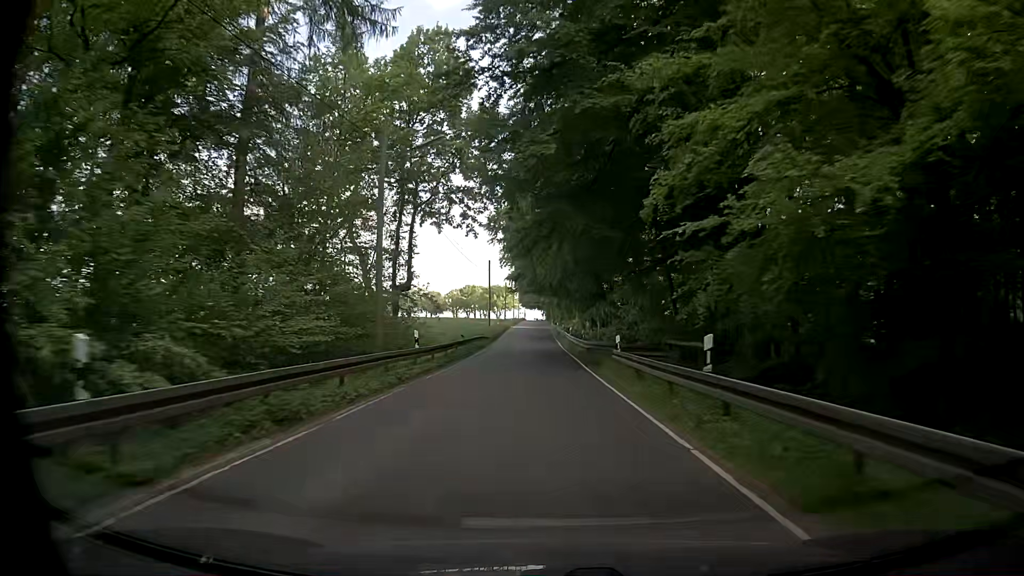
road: tertiary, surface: asphalt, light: Day
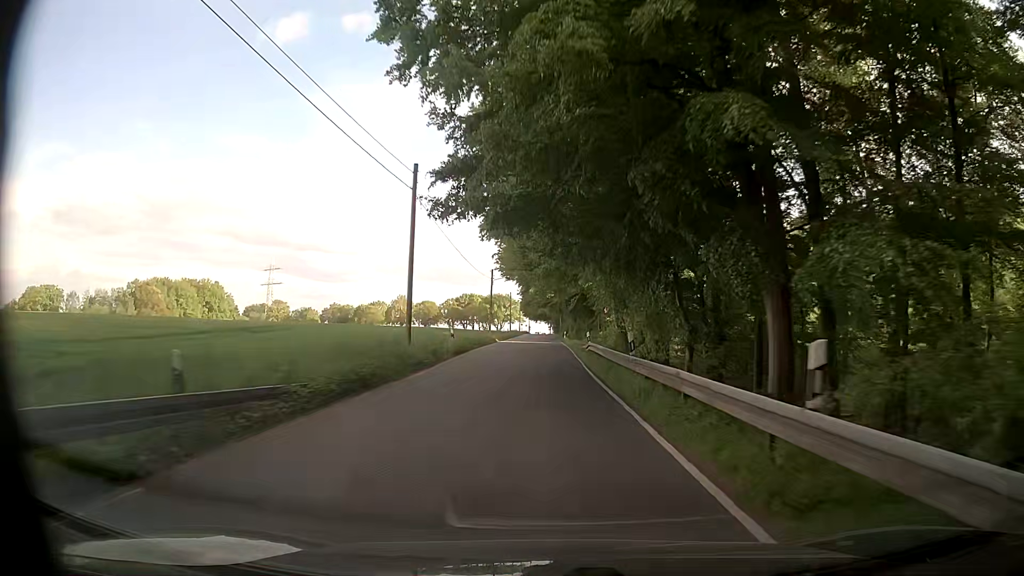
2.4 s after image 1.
(-0.4, +42.6) m; 0°
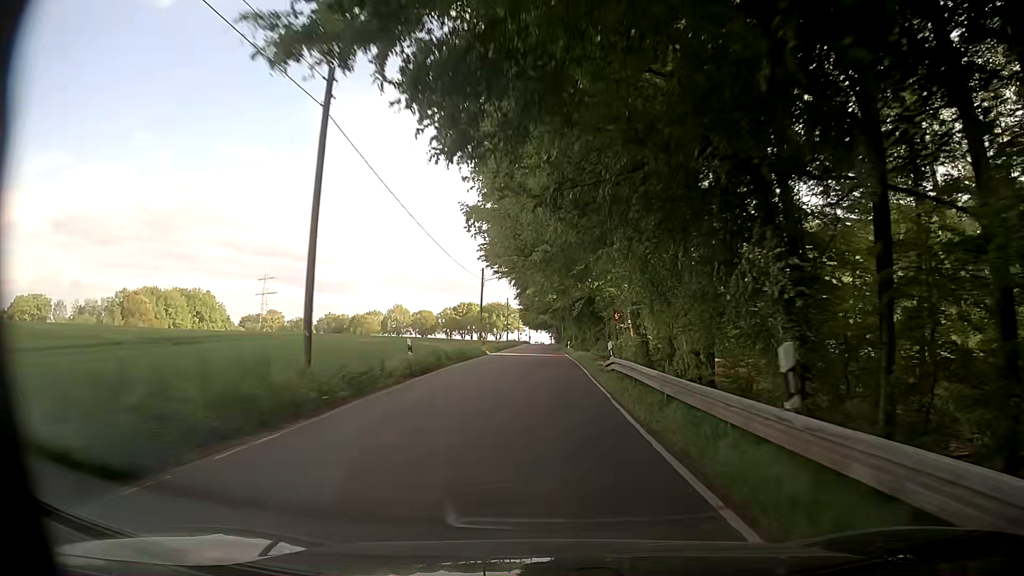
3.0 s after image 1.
(-0.2, +10.8) m; -1°
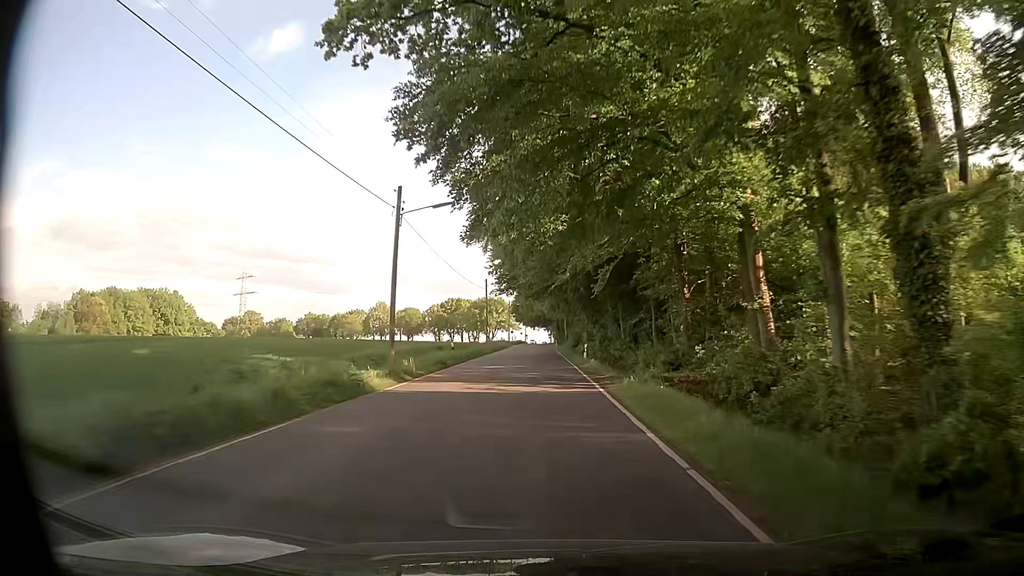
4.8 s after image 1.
(+0.1, +32.6) m; 0°
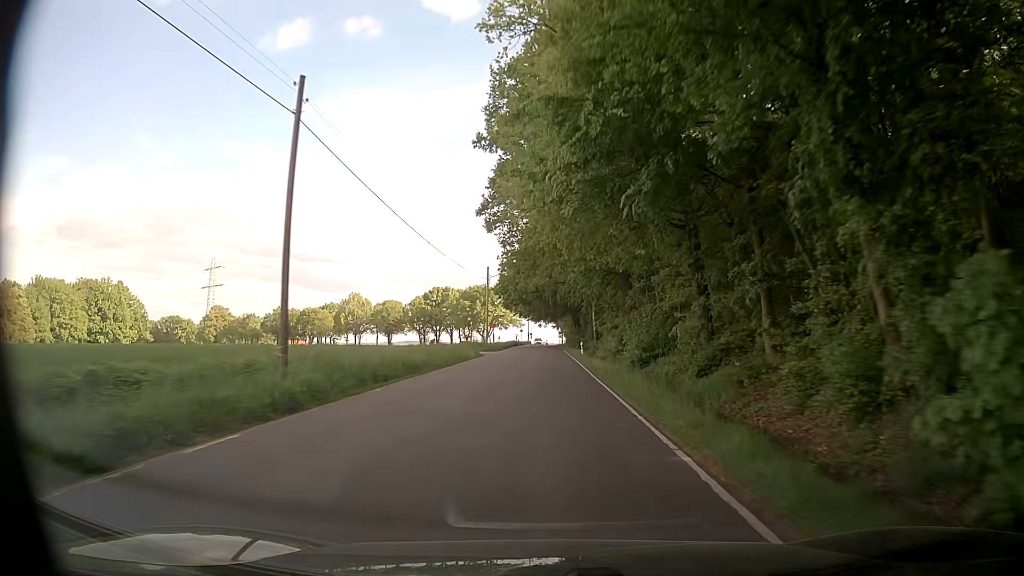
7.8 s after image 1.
(0.0, +55.0) m; 0°
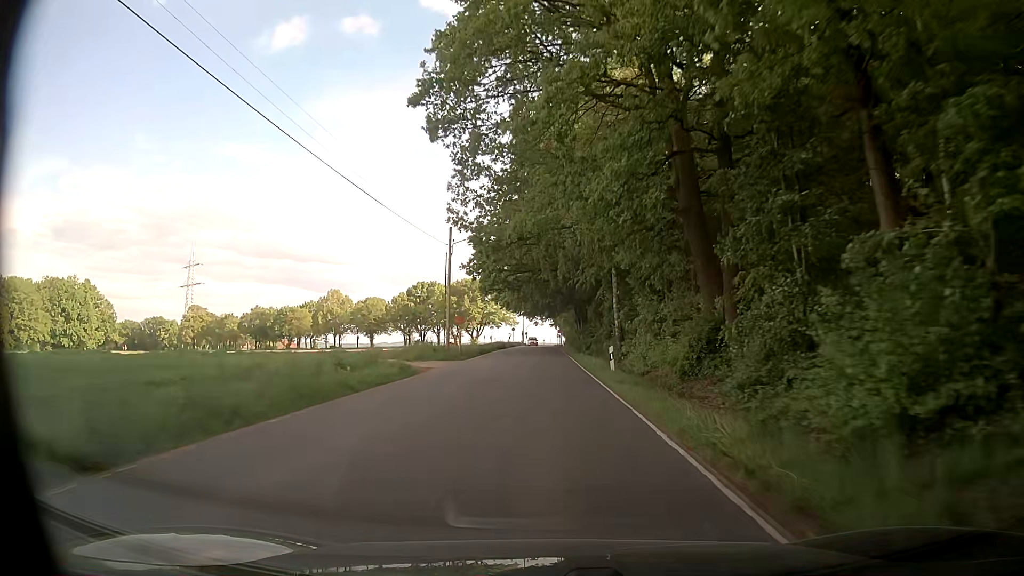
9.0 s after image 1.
(0.0, +22.2) m; 0°
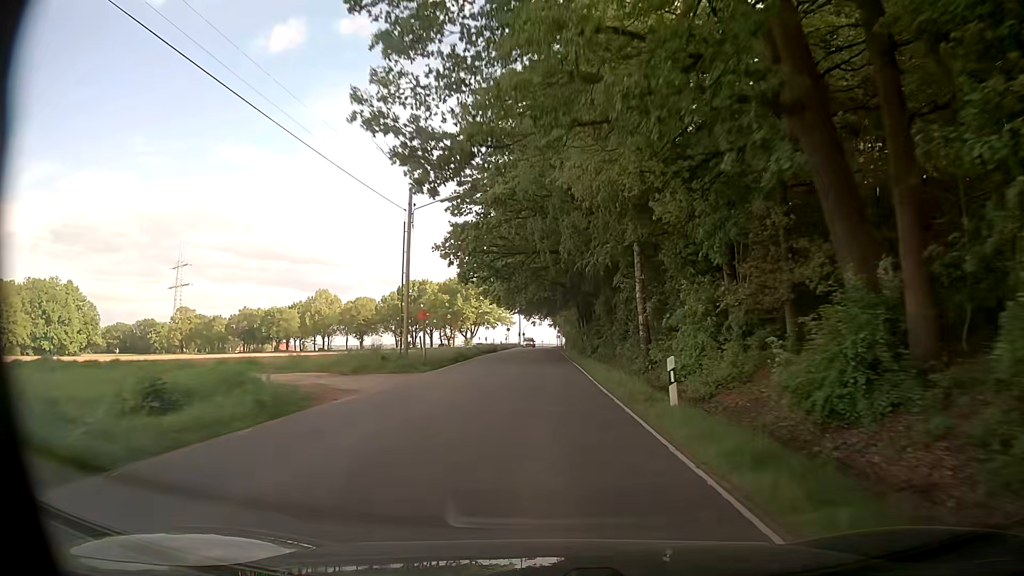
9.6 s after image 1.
(0.0, +11.1) m; 0°
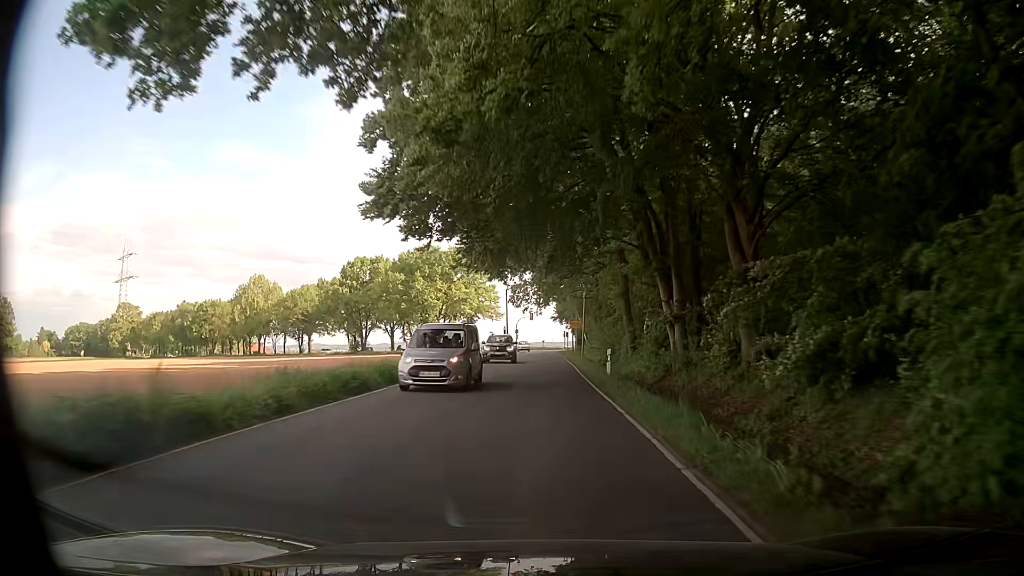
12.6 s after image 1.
(+0.4, +54.0) m; +1°
